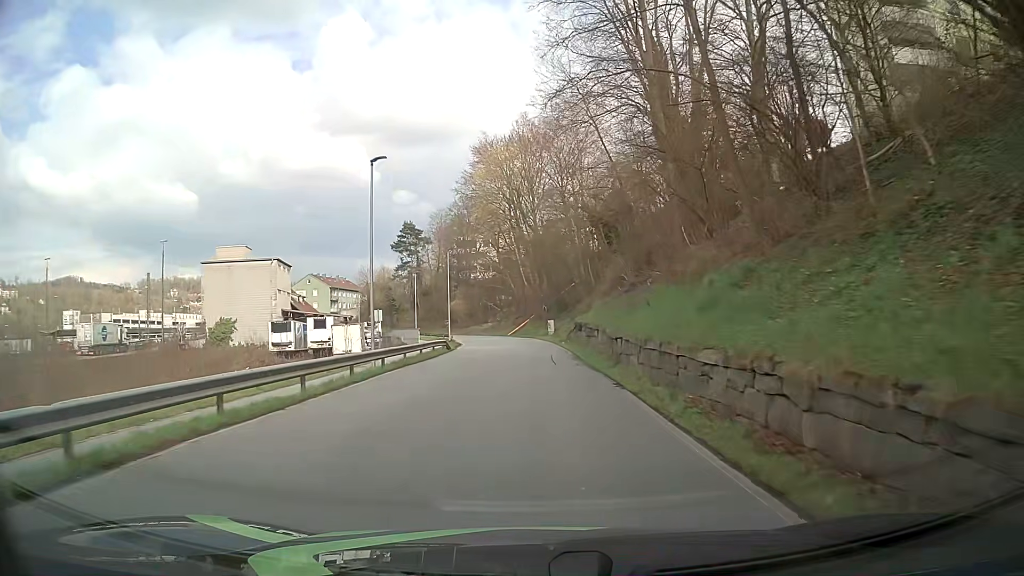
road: residential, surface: asphalt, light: Day
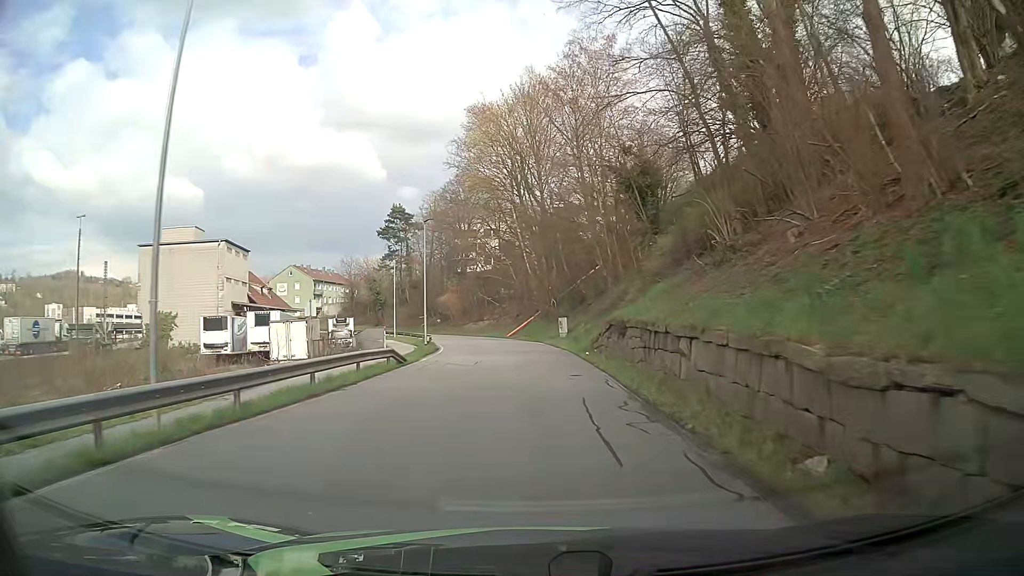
(0.0, +15.5) m; -1°
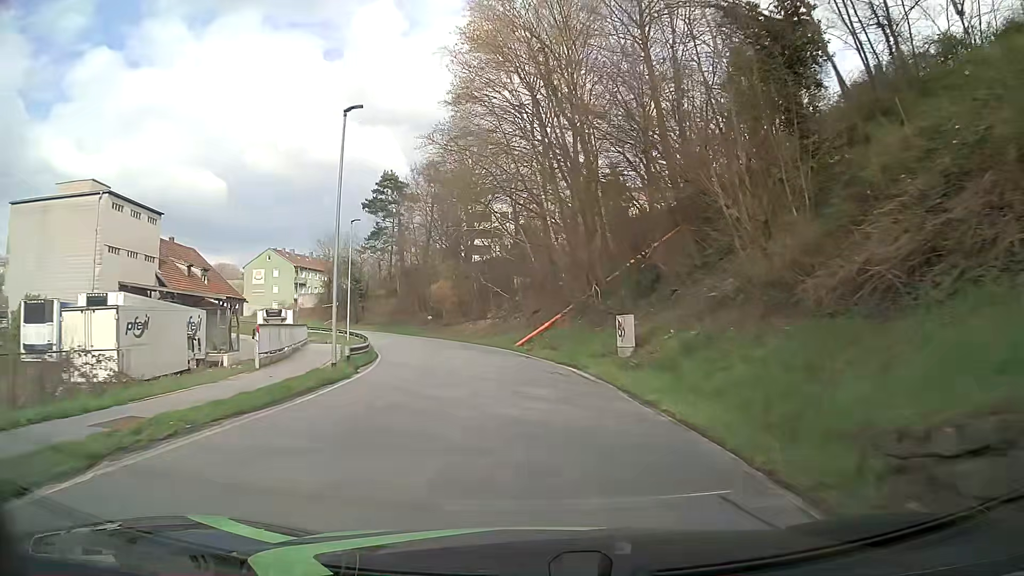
(0.0, +23.2) m; -2°
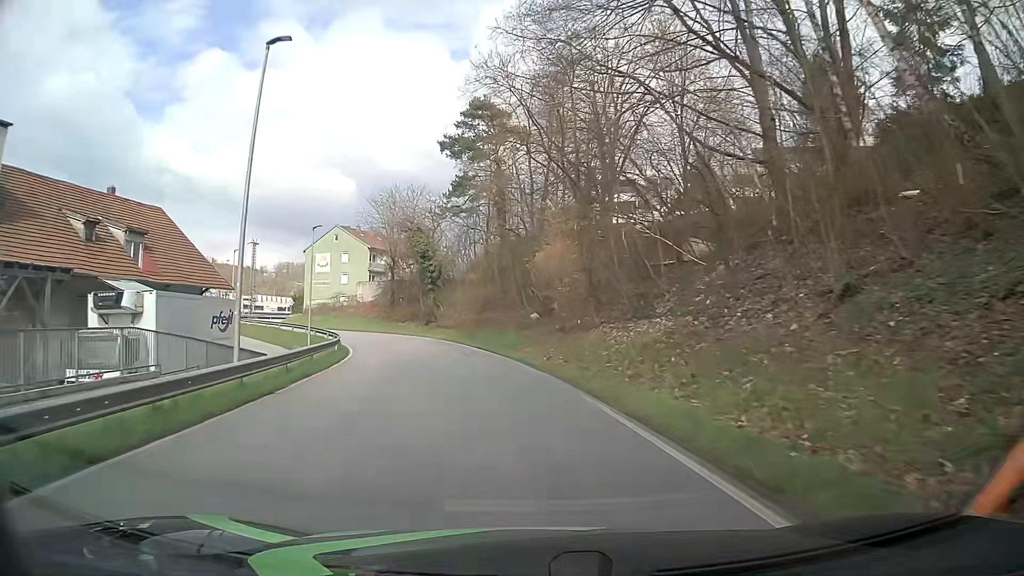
(-2.3, +30.7) m; -11°
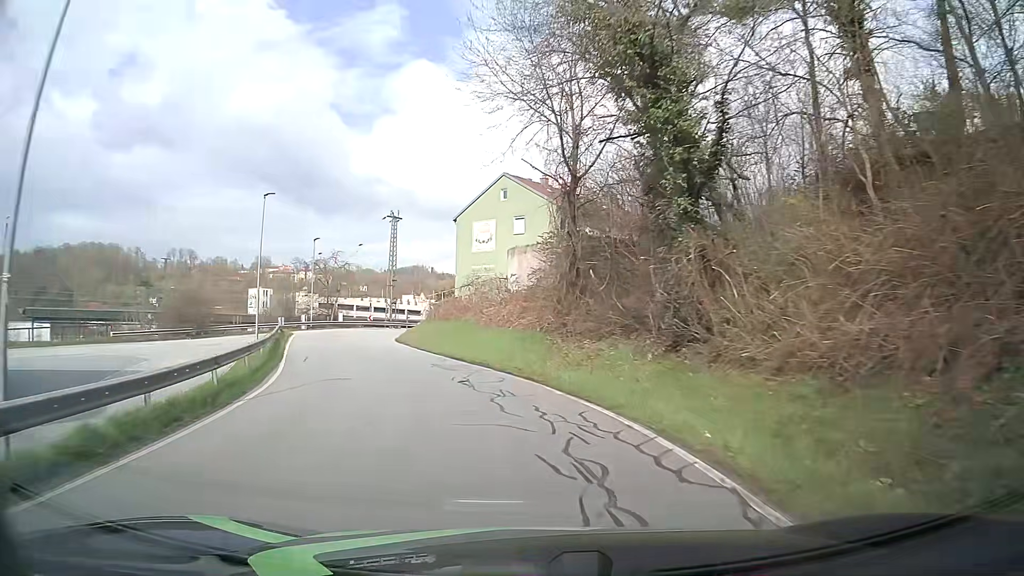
(-5.5, +36.6) m; -20°
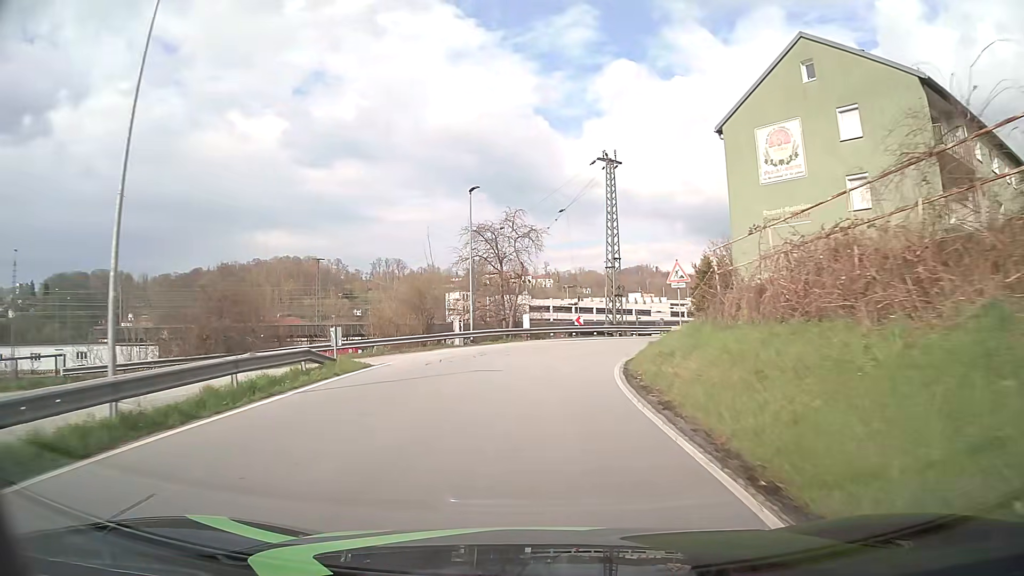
(-4.7, +26.4) m; -19°
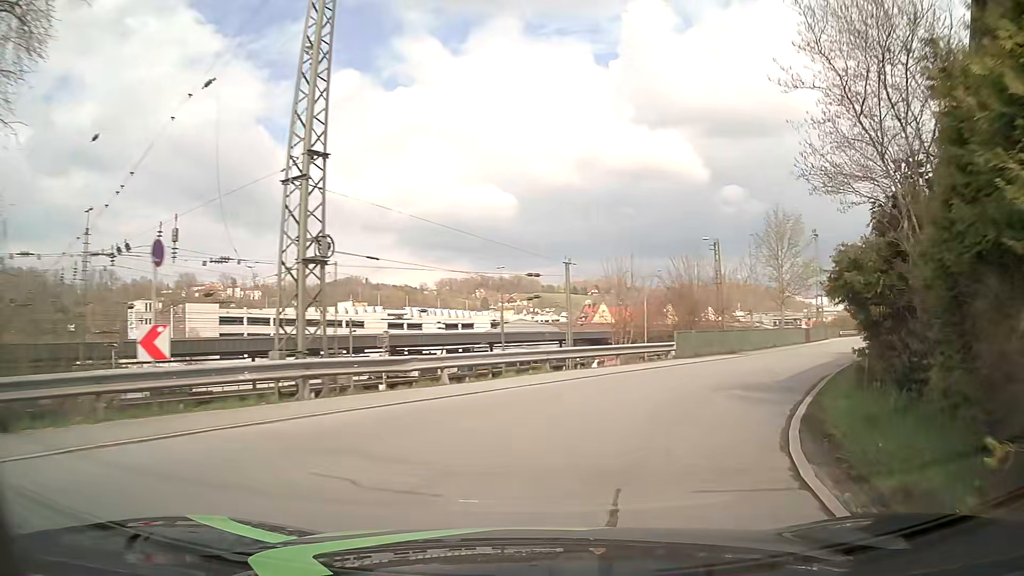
(+3.3, +29.4) m; +25°
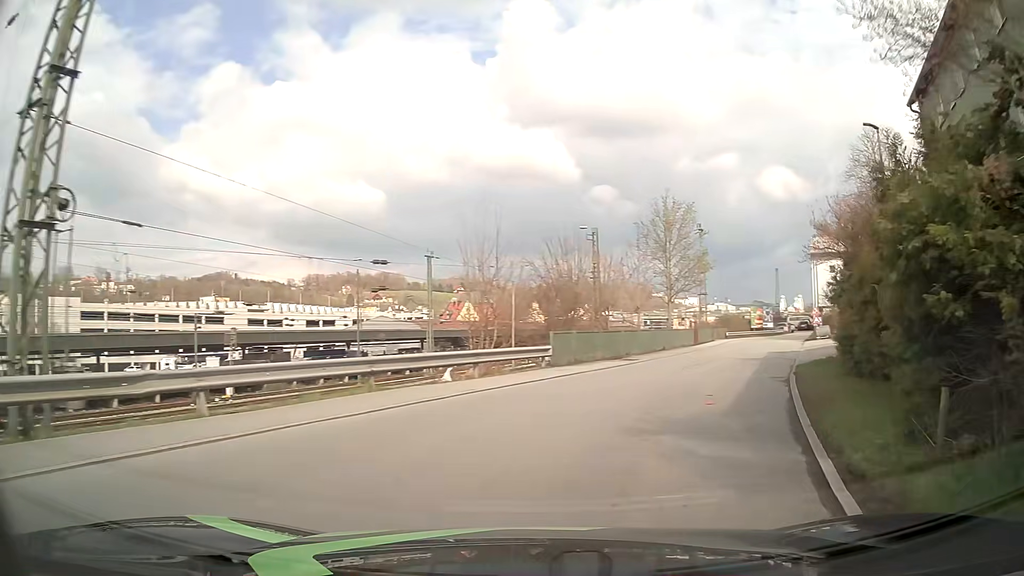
(+0.5, +5.5) m; +12°
(+2, +10) (+5, +19) (+9, +28) (+13, +38) (+16, +47) (+20, +56) (+25, +65) (+33, +71) (+42, +74) (+52, +72) m
